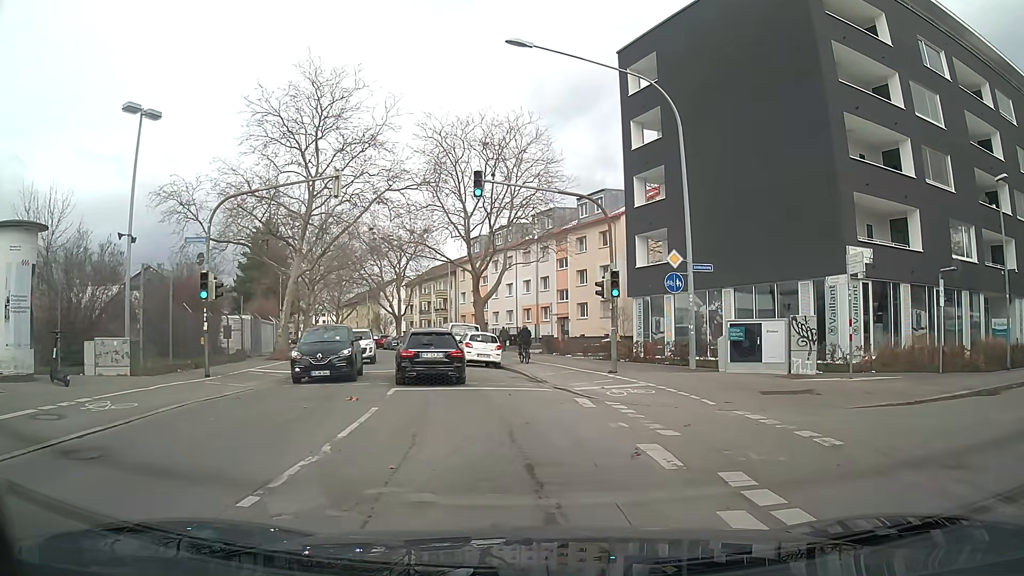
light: Day
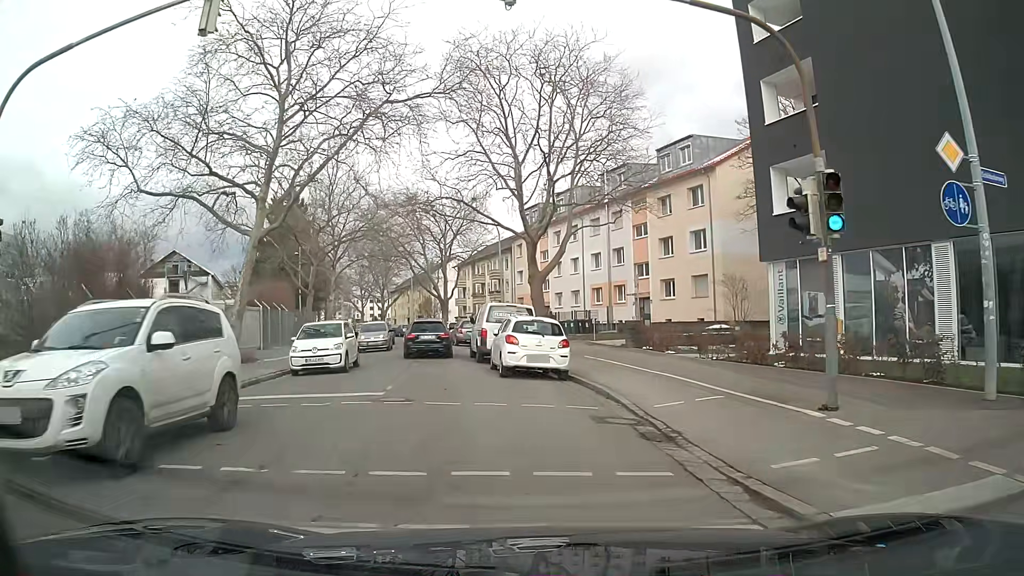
(-0.6, +12.3) m; -7°
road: tertiary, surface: asphalt
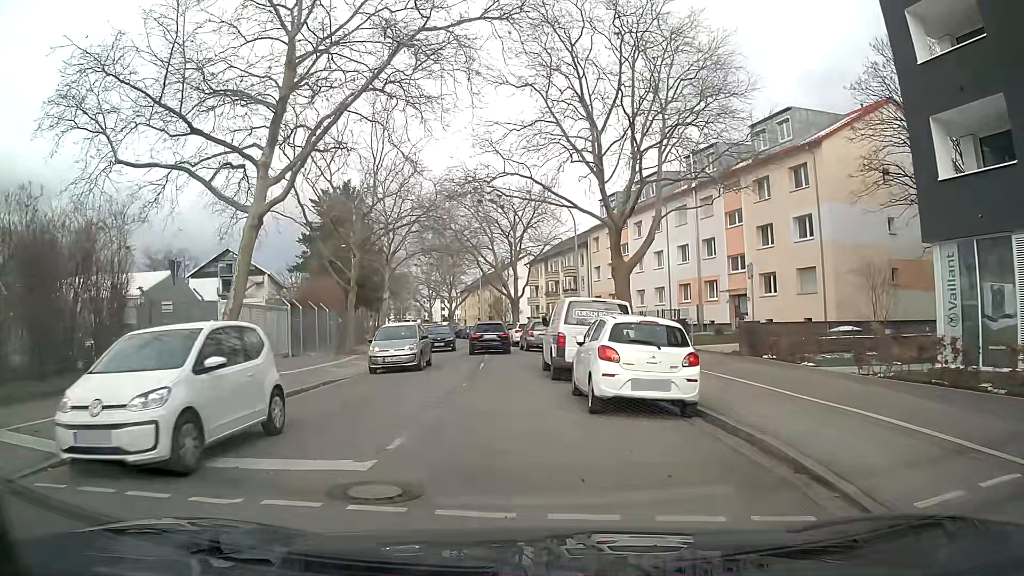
(-0.3, +6.1) m; -6°
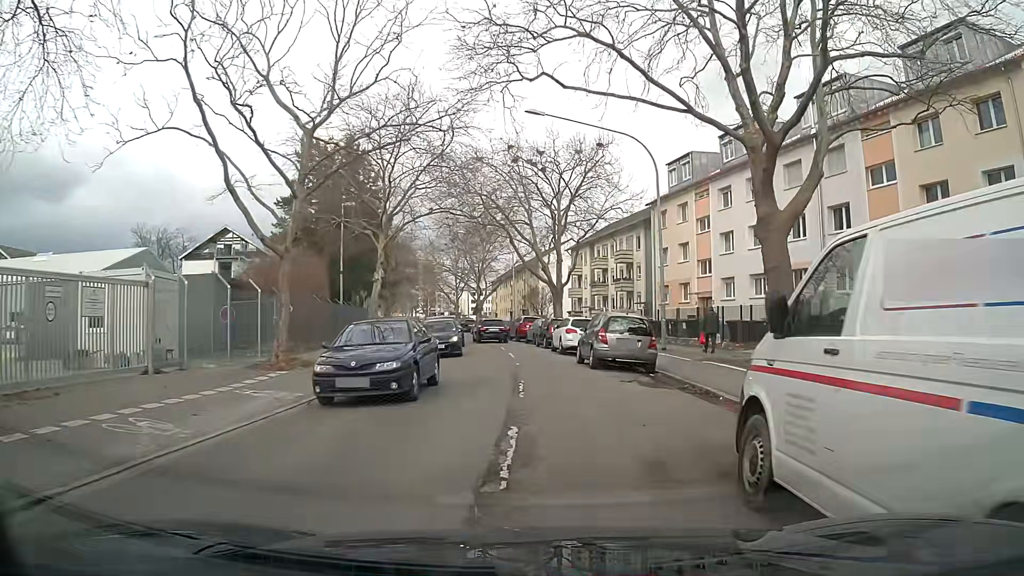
(-0.3, +14.6) m; 0°
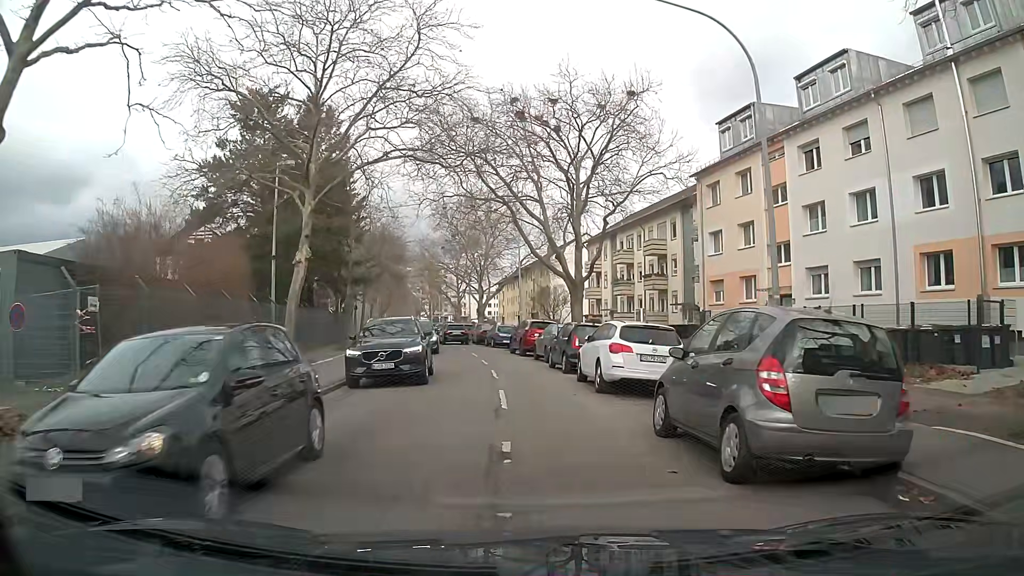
(-0.1, +12.6) m; -1°
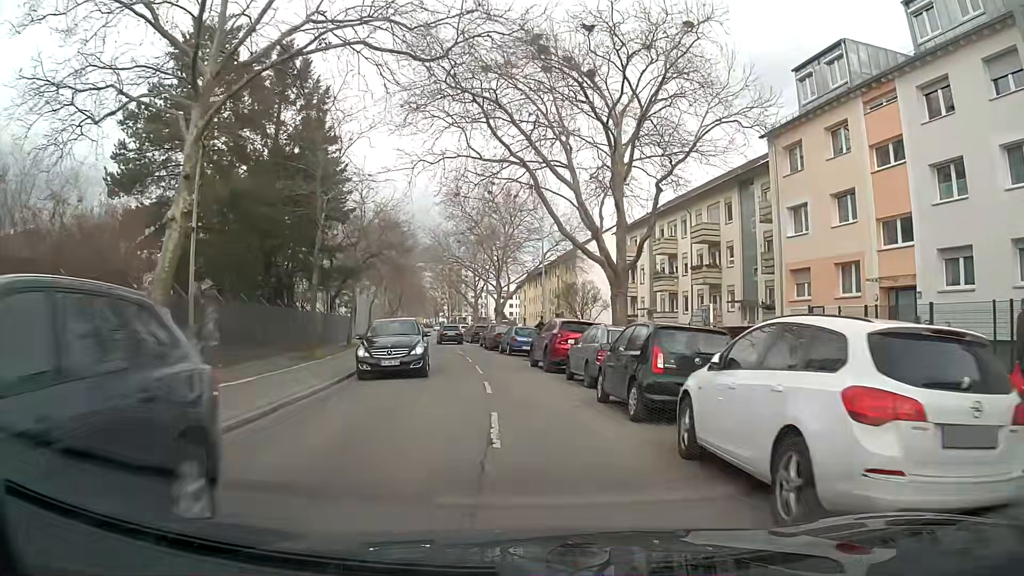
(-0.1, +9.5) m; -2°
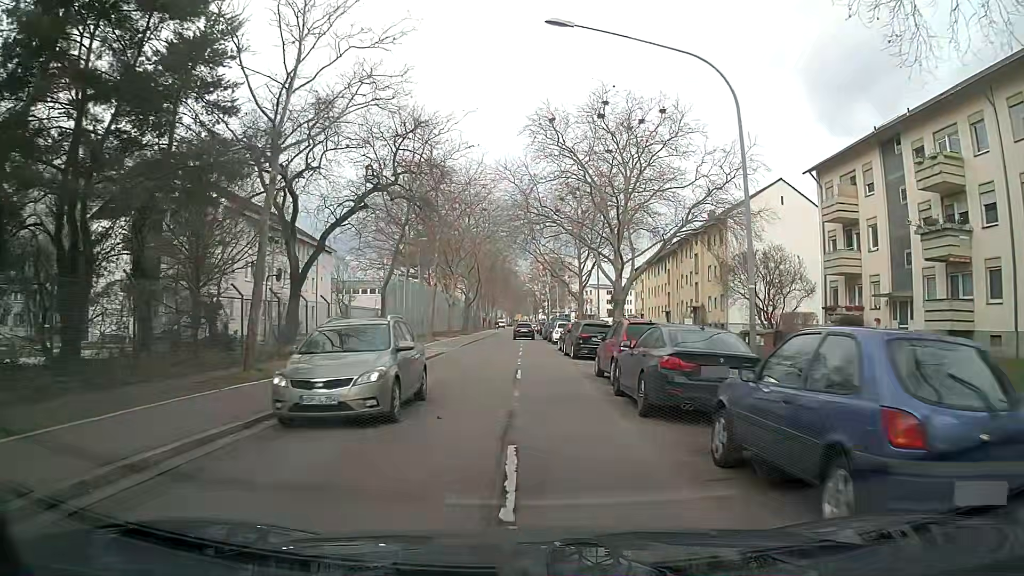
(-2.2, +27.1) m; -9°
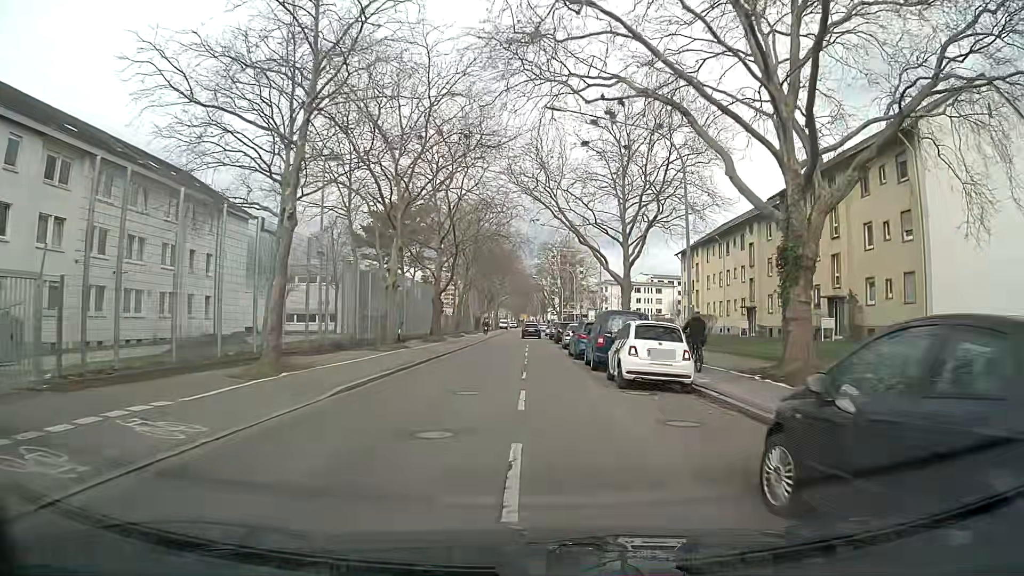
(-0.3, +29.9) m; -1°
(0, +10) (0, +20) (0, +30) (0, +40) (0, +50) (0, +60) (0, +70) (0, +80) (+1, +90) (+1, +100) m
